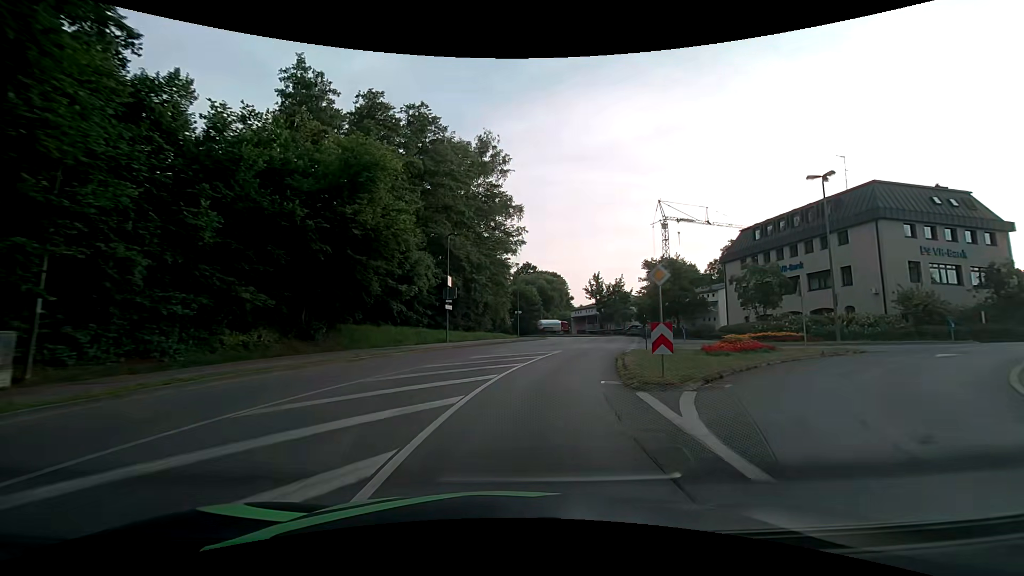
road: unclassified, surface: asphalt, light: Day
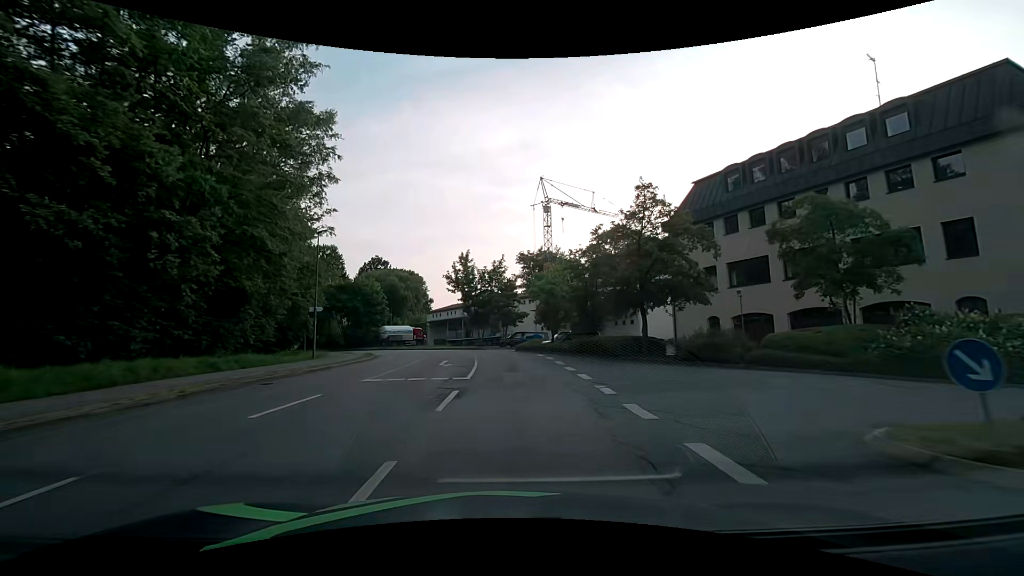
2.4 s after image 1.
(+4.0, +27.3) m; +16°
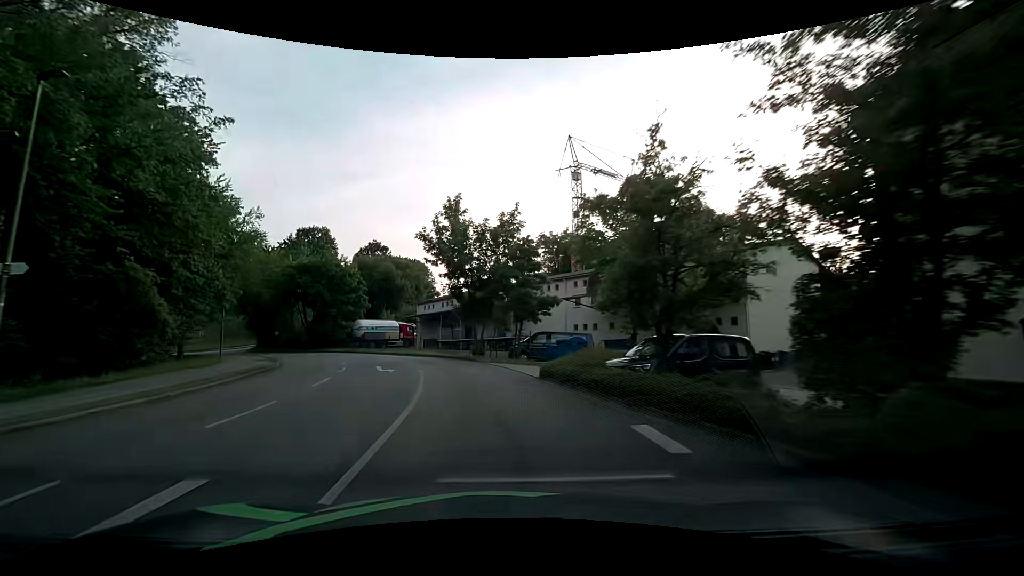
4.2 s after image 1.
(+0.3, +20.3) m; -2°
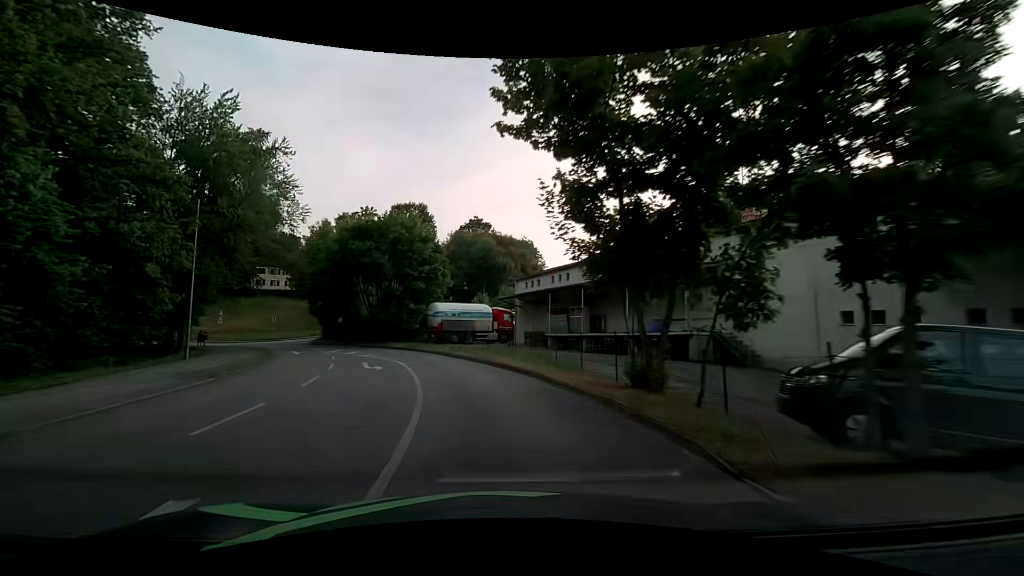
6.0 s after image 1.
(-1.8, +20.0) m; -12°
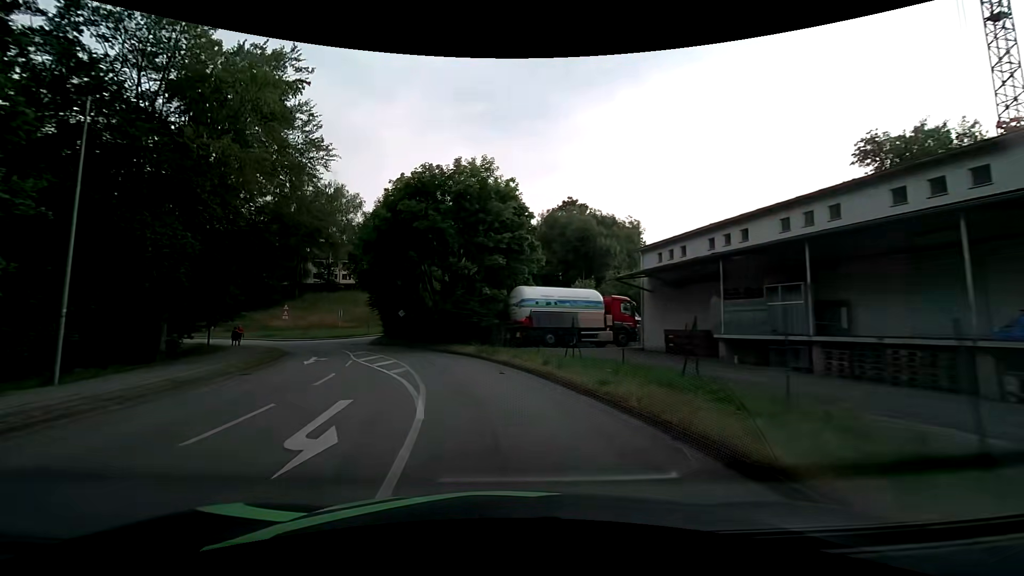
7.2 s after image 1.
(-1.3, +13.6) m; -11°
(-1, +10) (-3, +20) (-6, +29) (-11, +38) (-17, +46) (-23, +54) (-31, +60) (-39, +66) (-48, +71) (-57, +75) m
